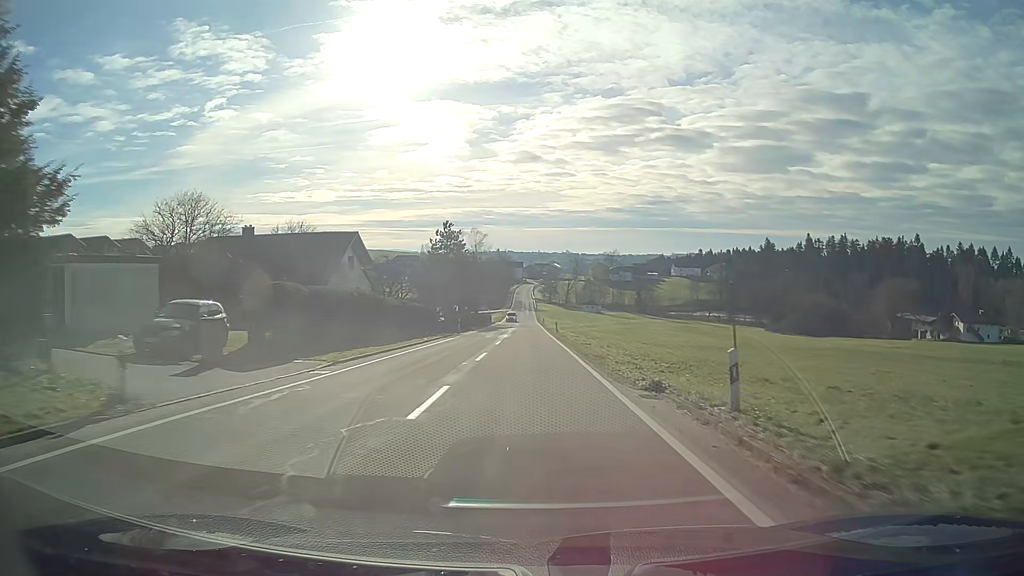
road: tertiary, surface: asphalt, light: Day
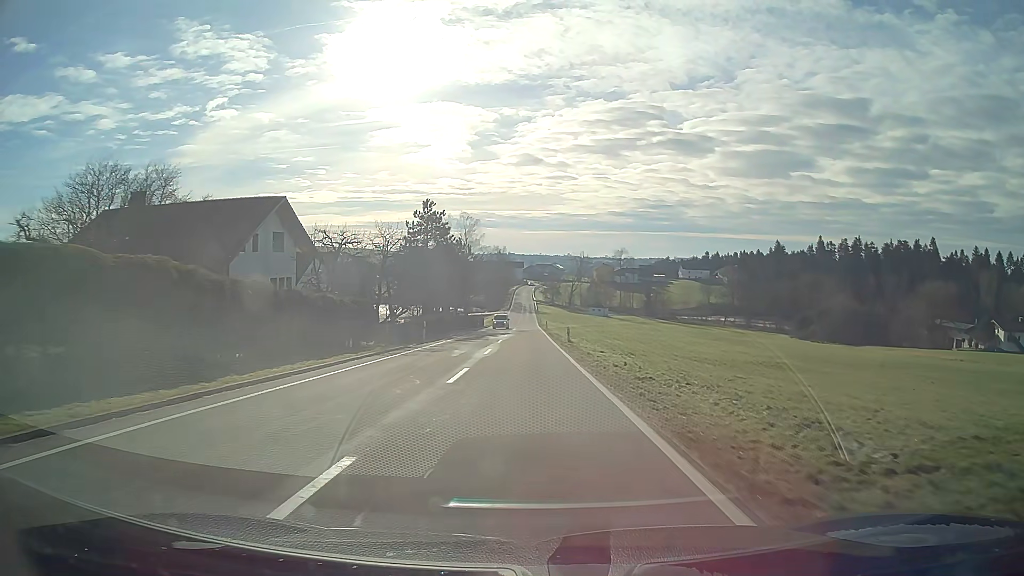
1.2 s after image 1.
(0.0, +18.4) m; 0°
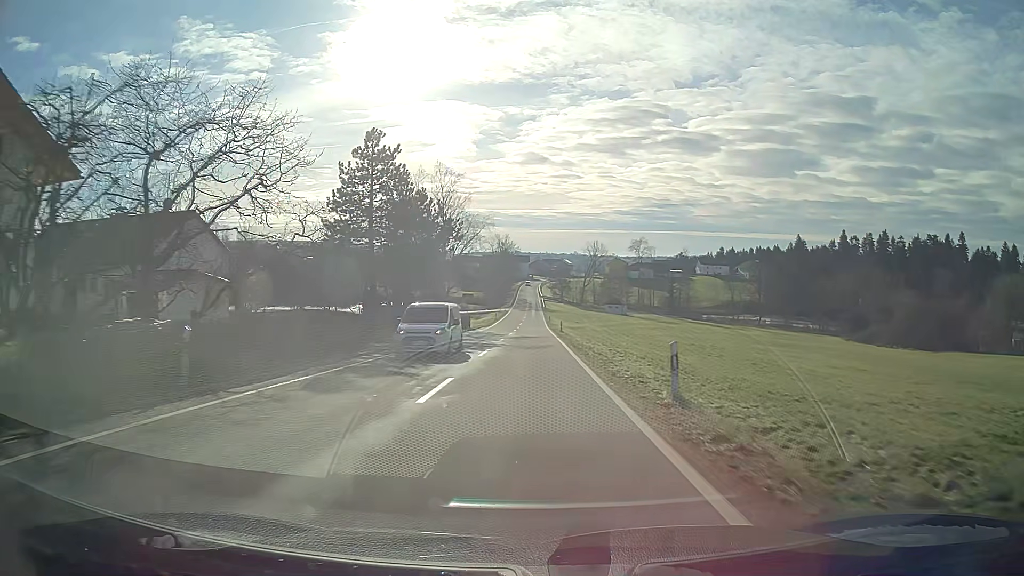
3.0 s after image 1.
(-0.1, +27.8) m; -1°
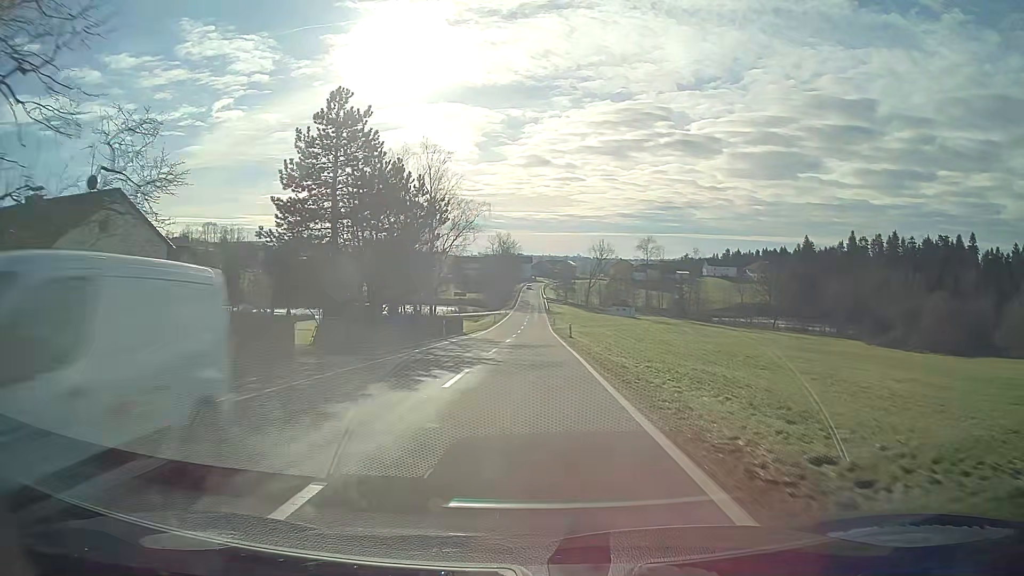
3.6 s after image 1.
(0.0, +9.3) m; 0°
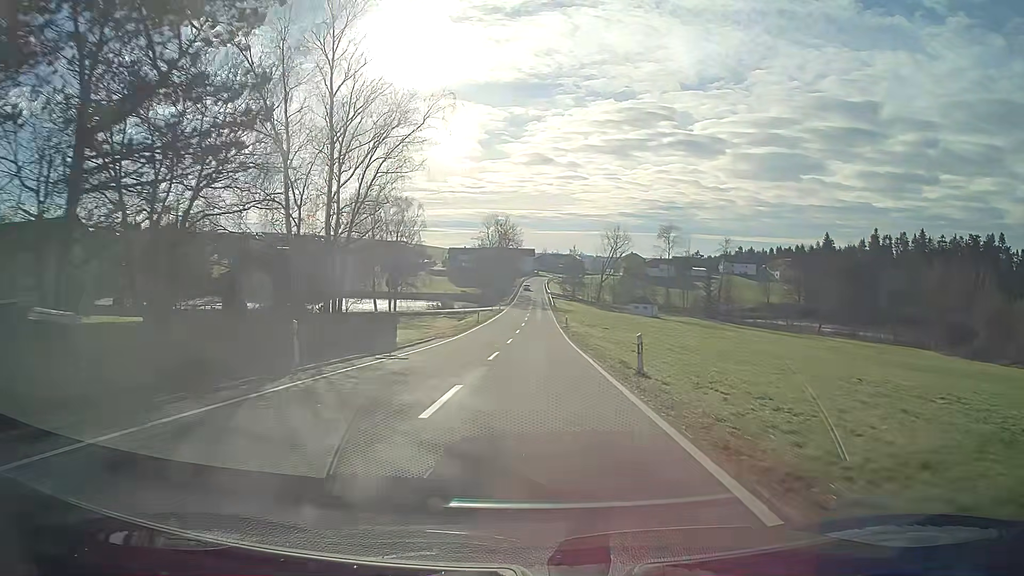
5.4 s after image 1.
(0.0, +28.0) m; 0°
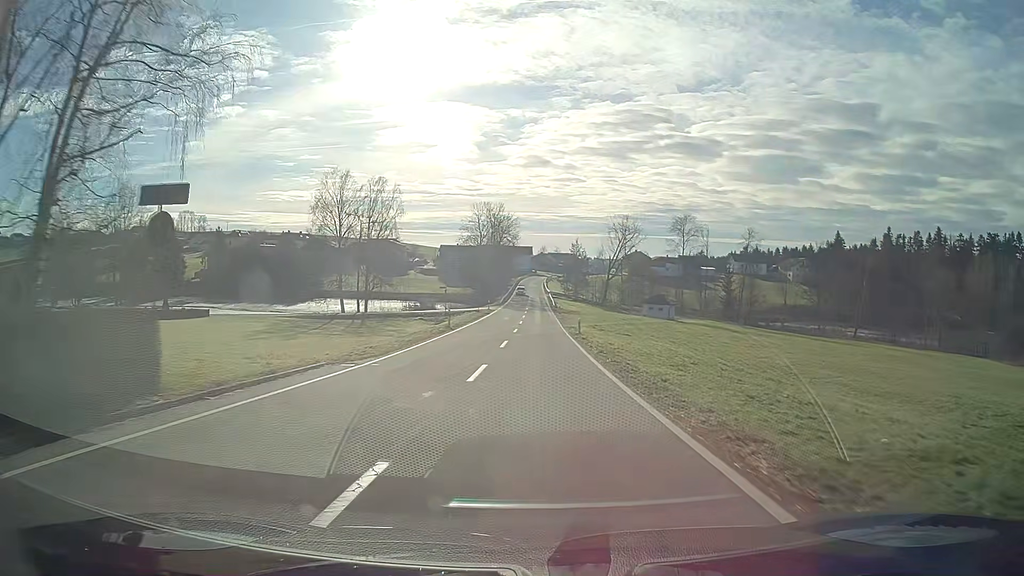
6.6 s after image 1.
(0.0, +18.7) m; 0°
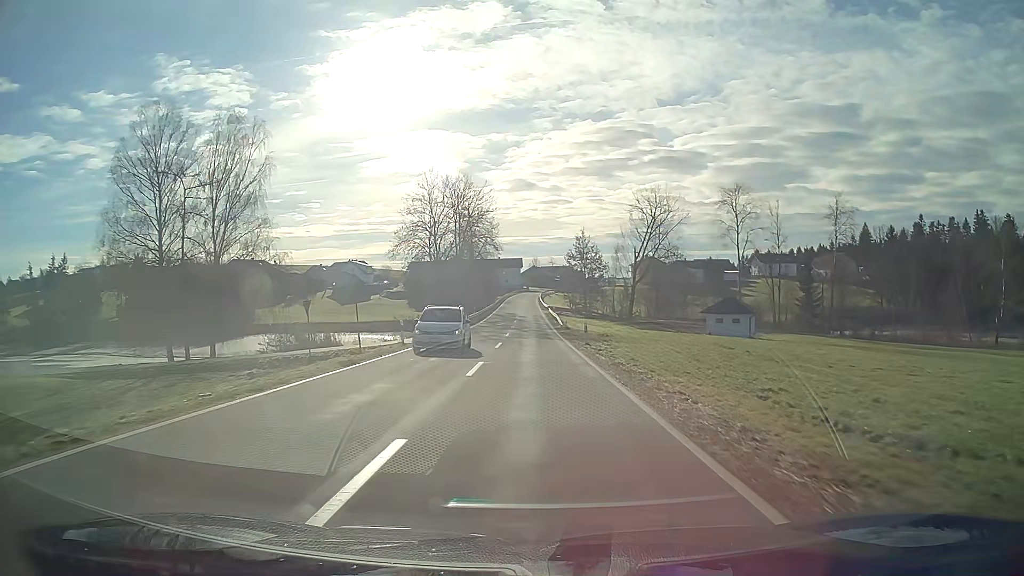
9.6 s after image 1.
(+0.3, +46.7) m; 0°
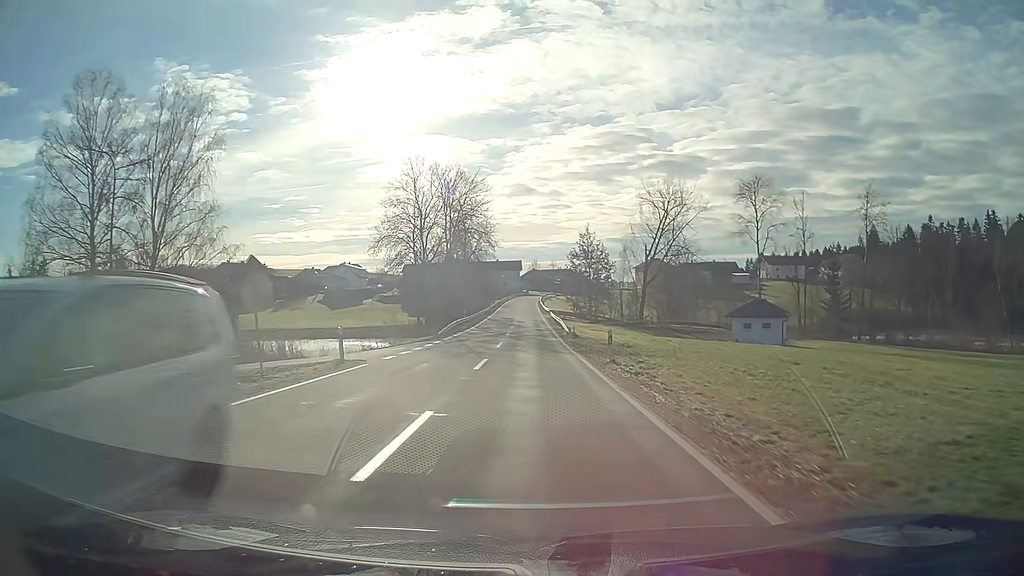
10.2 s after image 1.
(0.0, +9.5) m; 0°
